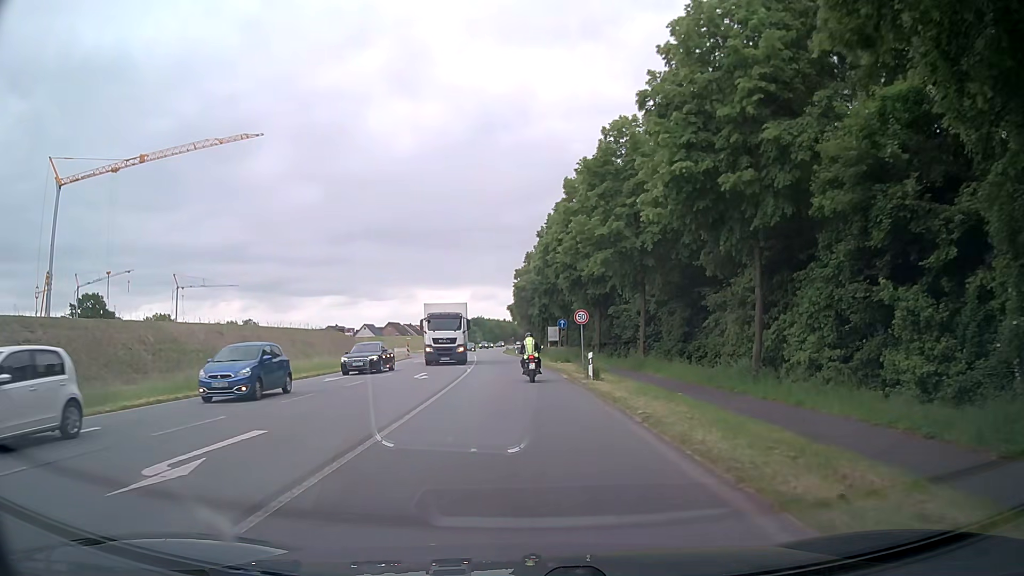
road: primary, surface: asphalt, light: Day
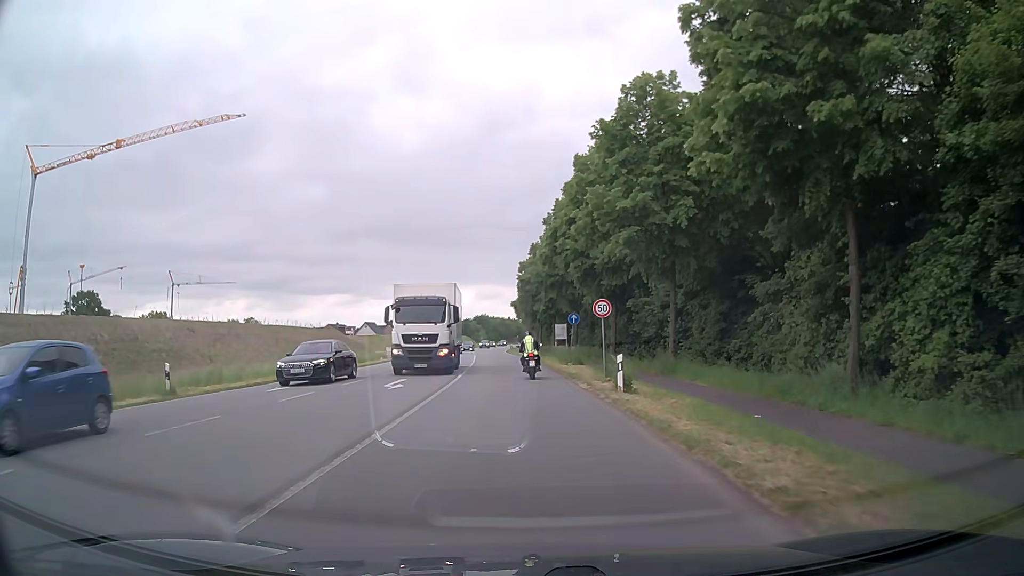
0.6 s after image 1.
(0.0, +6.5) m; -1°
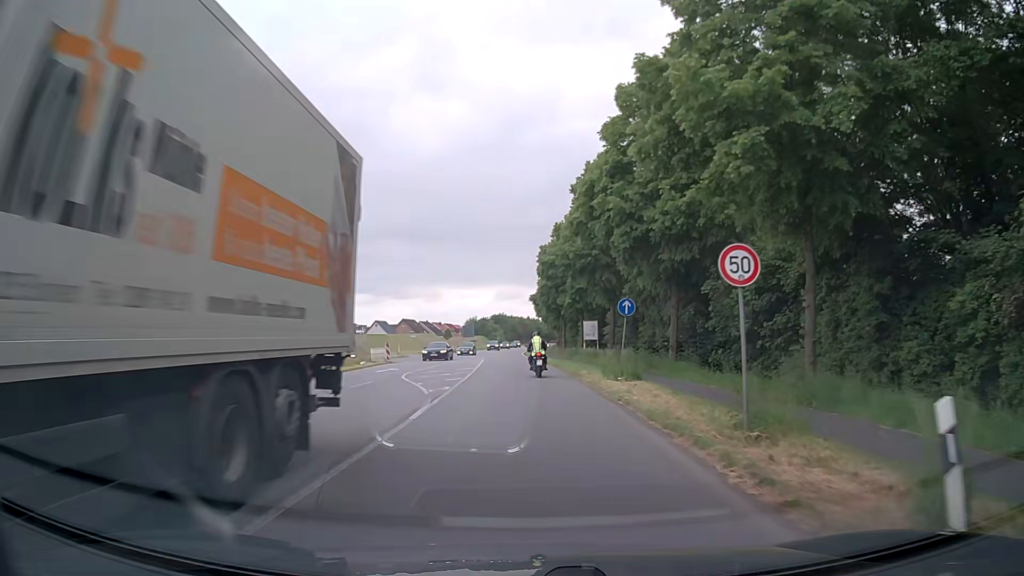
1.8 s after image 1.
(-0.1, +13.5) m; -1°
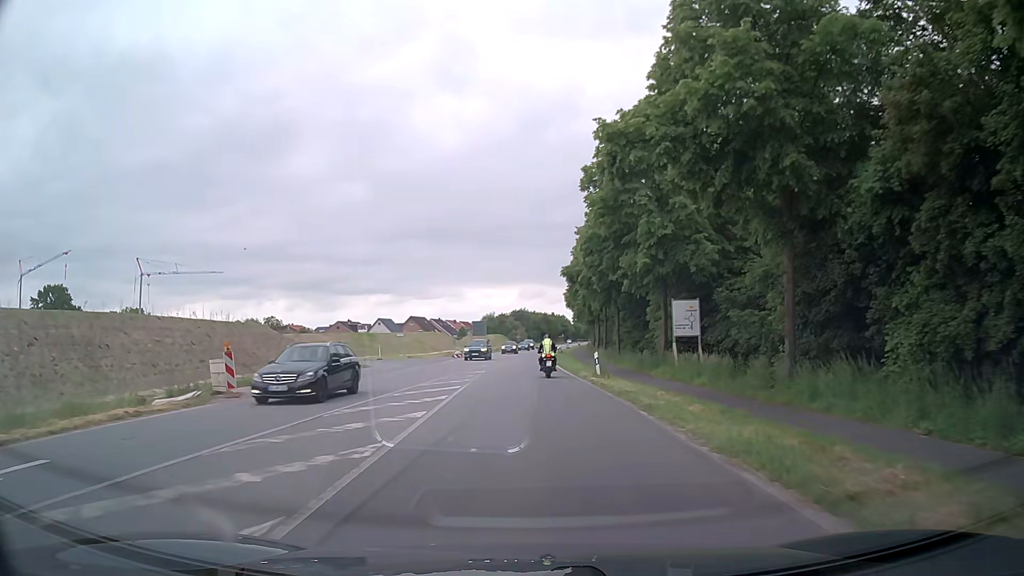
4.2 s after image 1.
(-0.6, +29.1) m; -2°
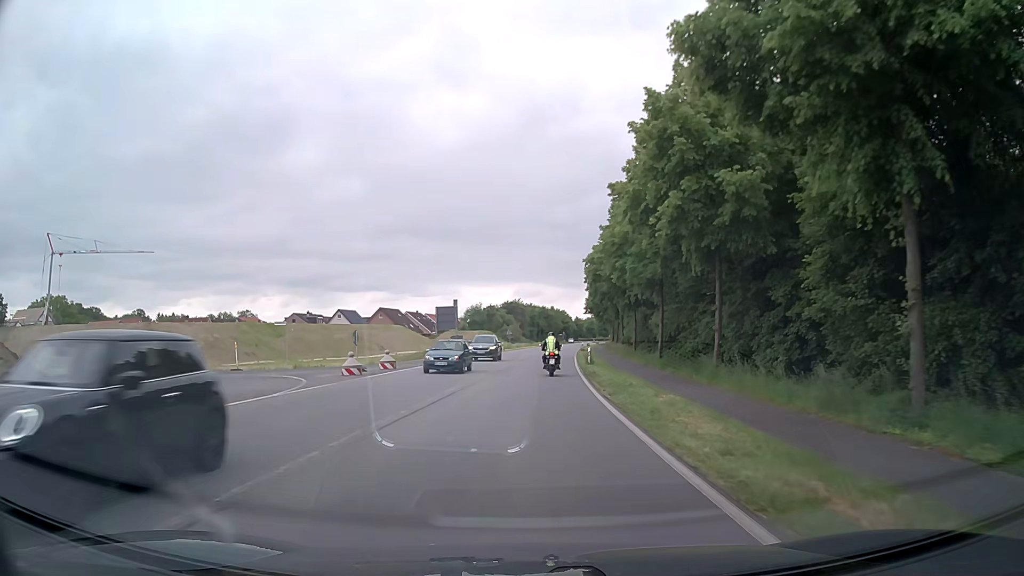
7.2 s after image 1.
(-0.3, +38.8) m; 0°
(0, +10) (0, +20) (+1, +30) (+1, +40) (+2, +50) (+3, +60) (+4, +70) (+4, +80) (+5, +90) (+6, +100) m
